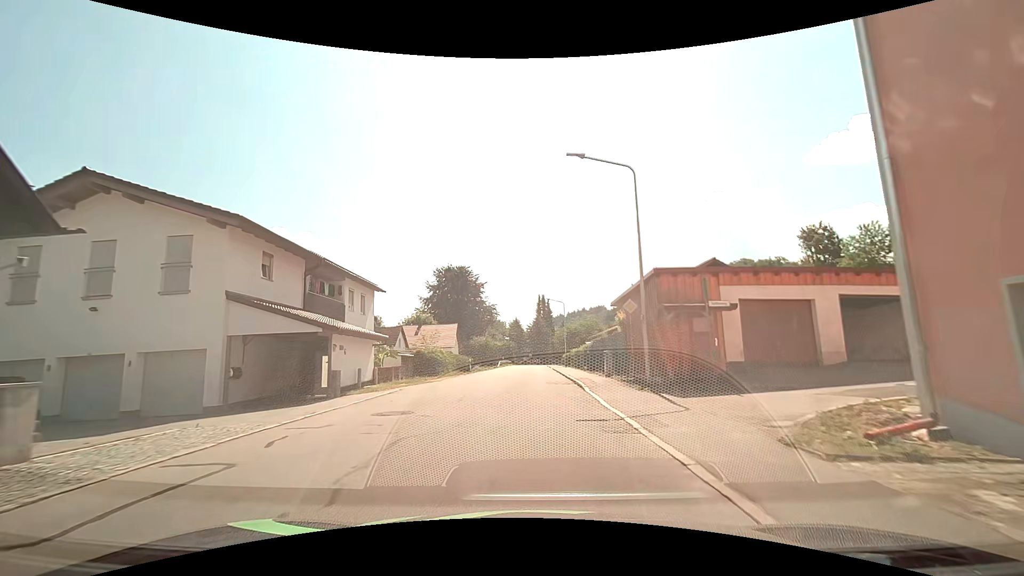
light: Day
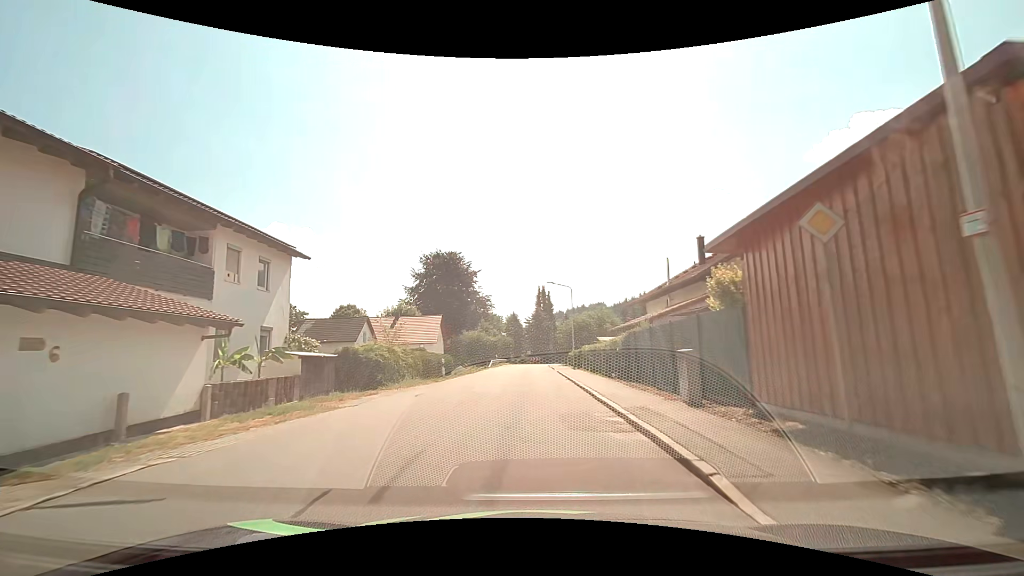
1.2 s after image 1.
(0.0, +12.0) m; 0°
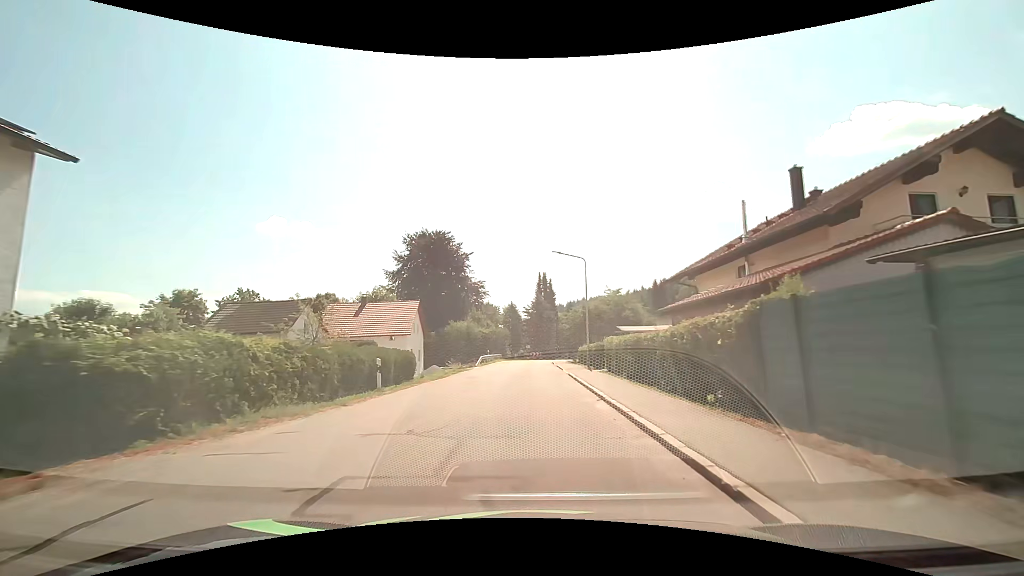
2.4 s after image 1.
(0.0, +12.0) m; -1°
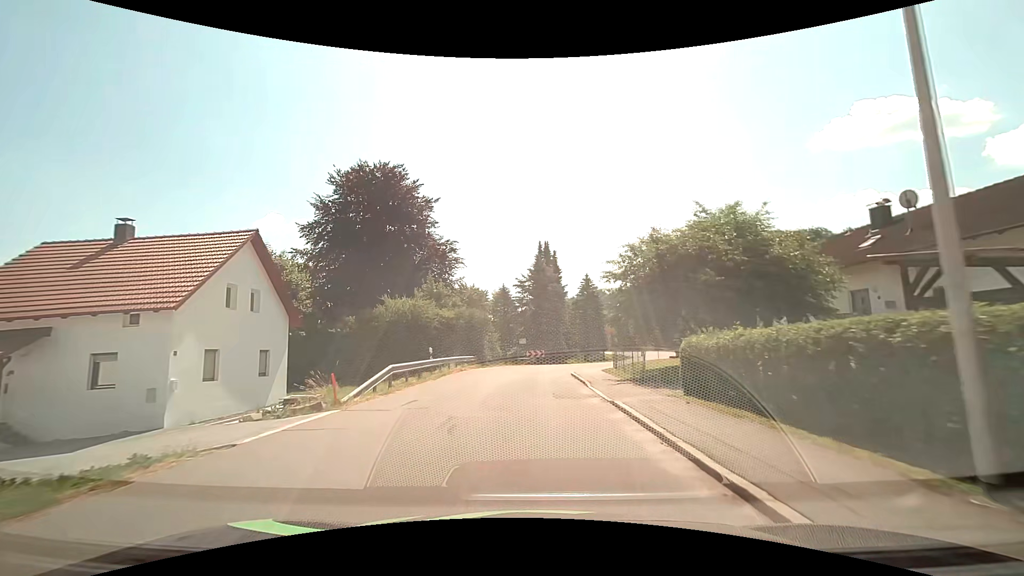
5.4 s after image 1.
(+0.4, +28.9) m; +1°
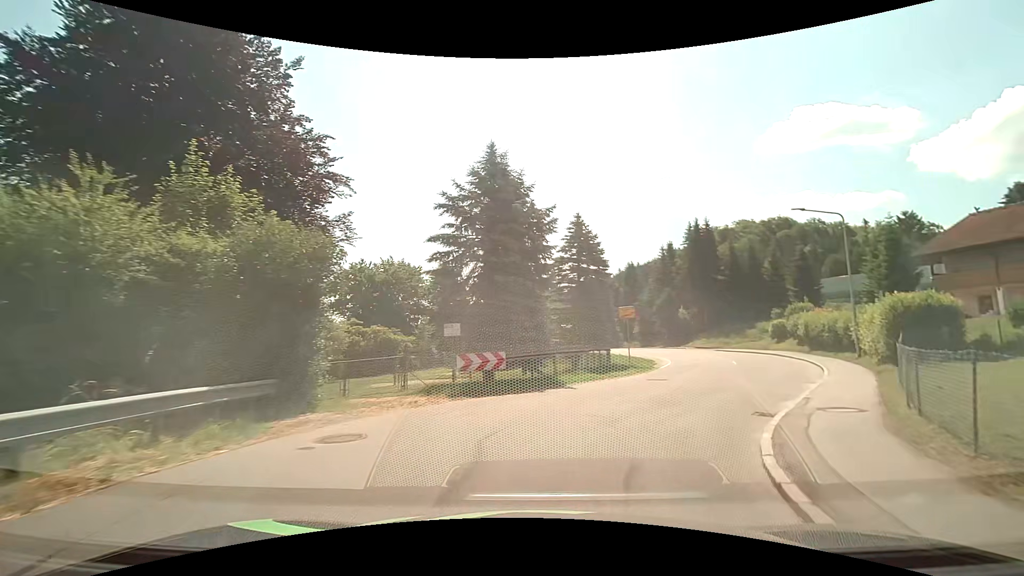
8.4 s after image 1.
(+0.2, +25.7) m; +5°
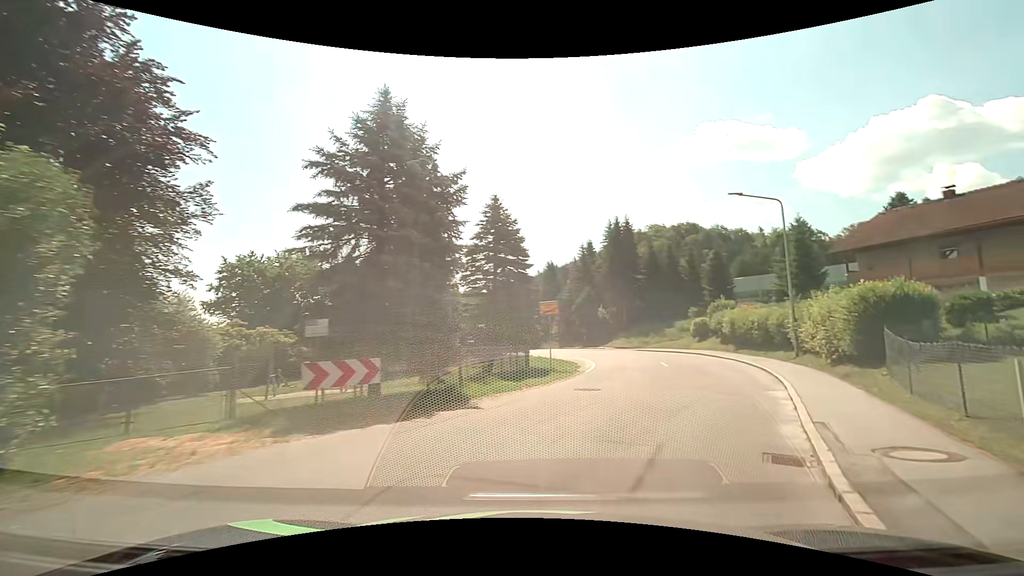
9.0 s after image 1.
(+0.3, +4.4) m; +9°
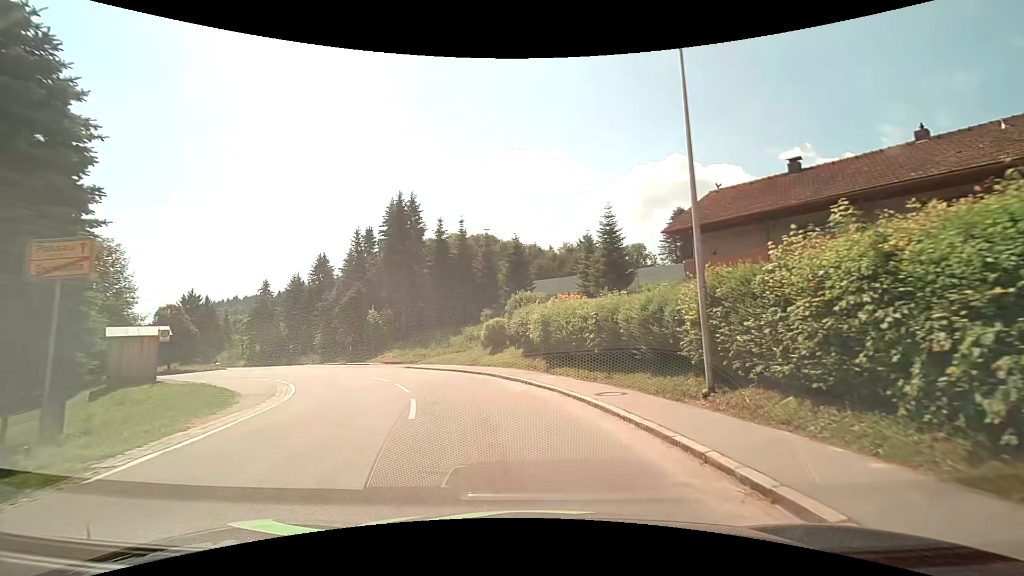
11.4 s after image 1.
(+4.3, +15.3) m; +24°
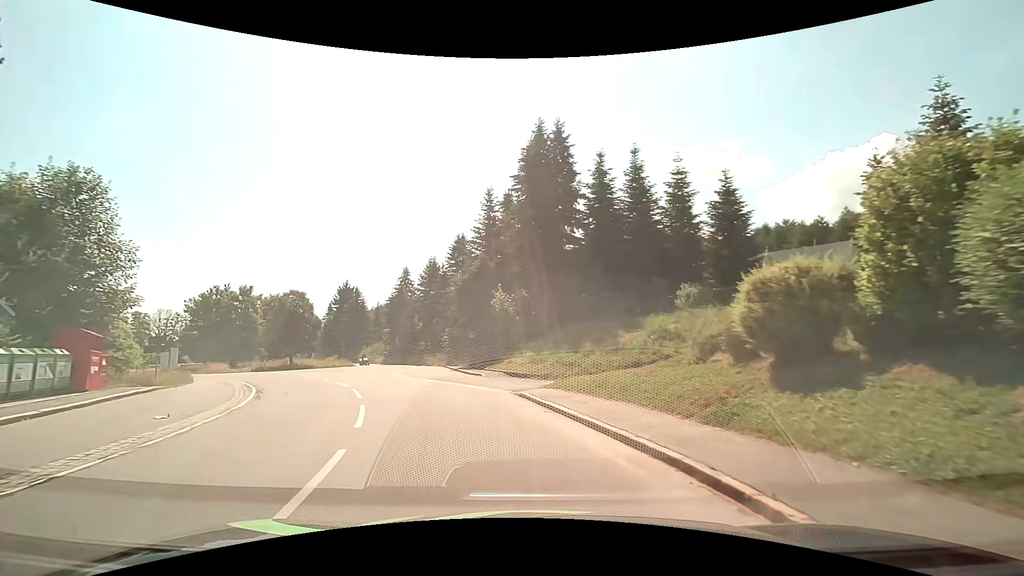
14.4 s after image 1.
(-2.7, +18.6) m; -19°
(-1, +10) (-4, +19) (-9, +28) (-14, +36) (-22, +43) (-31, +46) (-41, +49) (-49, +55) (-54, +63) (-58, +73) m
